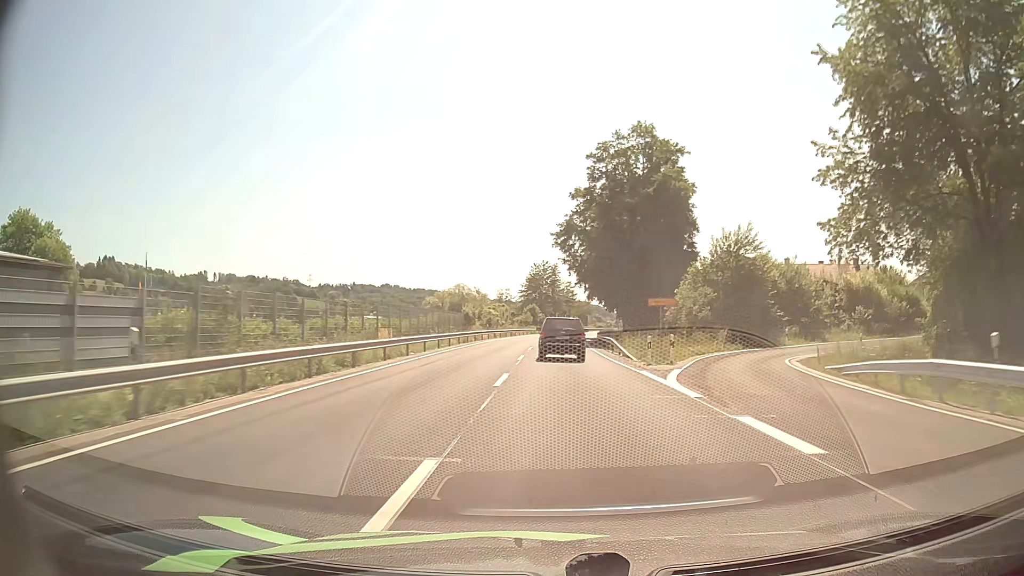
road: primary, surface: asphalt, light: Day
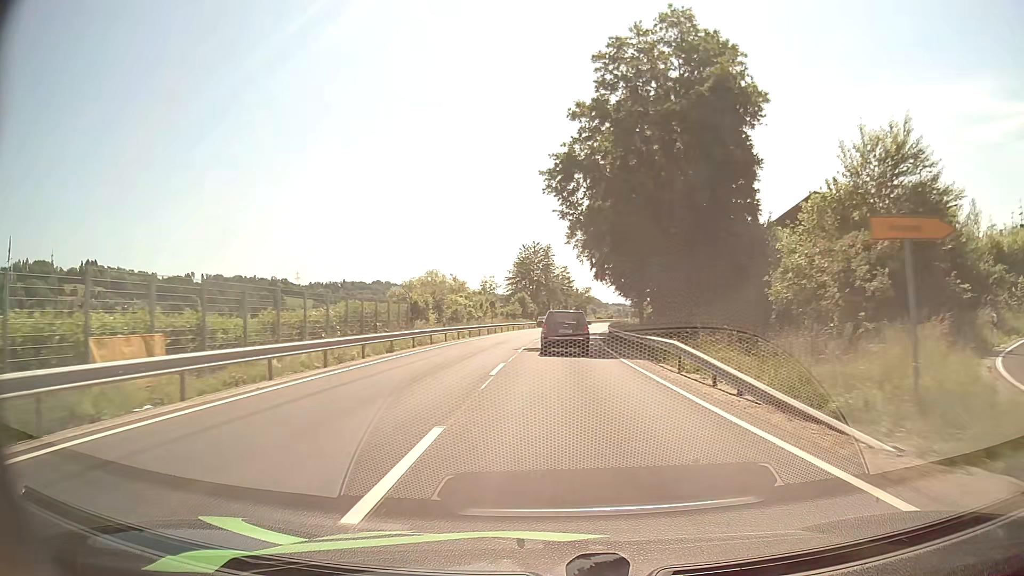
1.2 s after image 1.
(0.0, +22.2) m; 0°
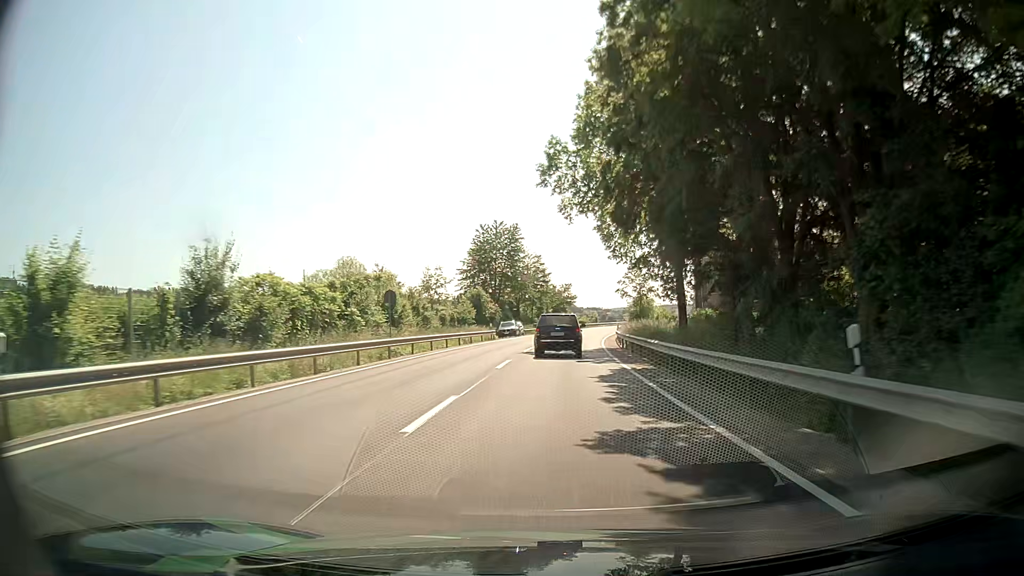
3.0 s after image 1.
(+0.6, +32.1) m; +2°
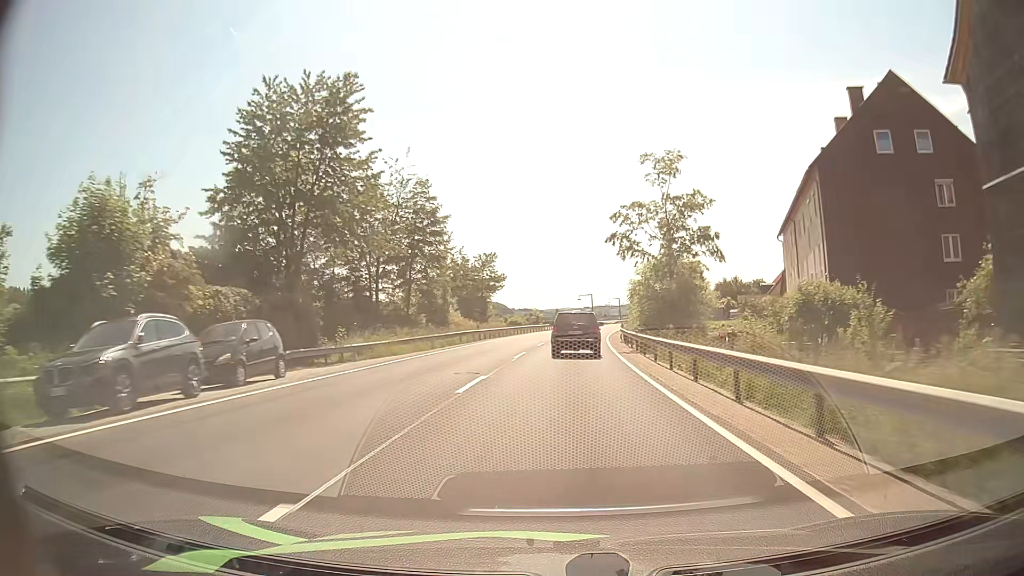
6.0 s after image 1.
(+2.4, +55.6) m; +6°
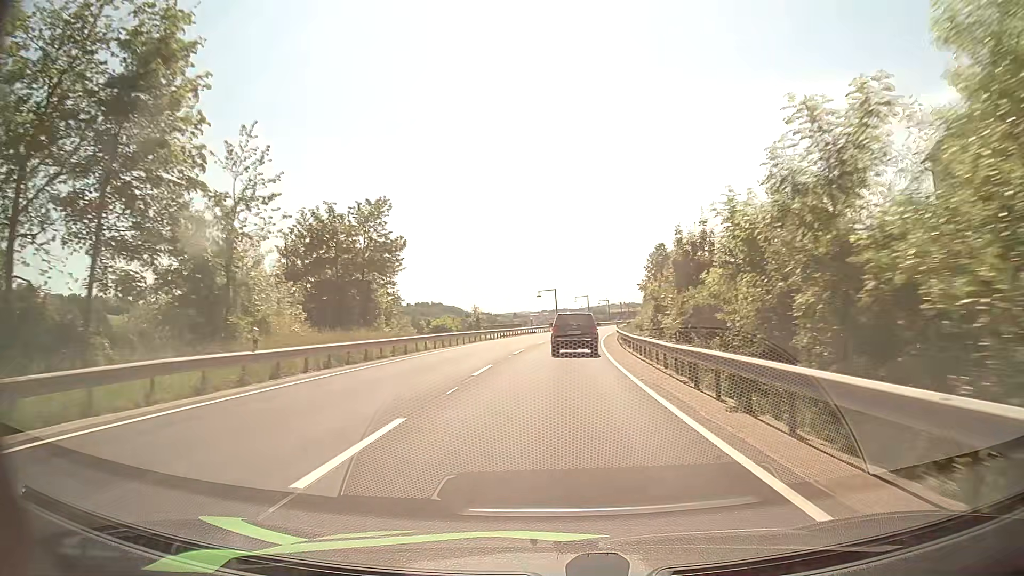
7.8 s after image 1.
(+0.9, +31.7) m; +3°
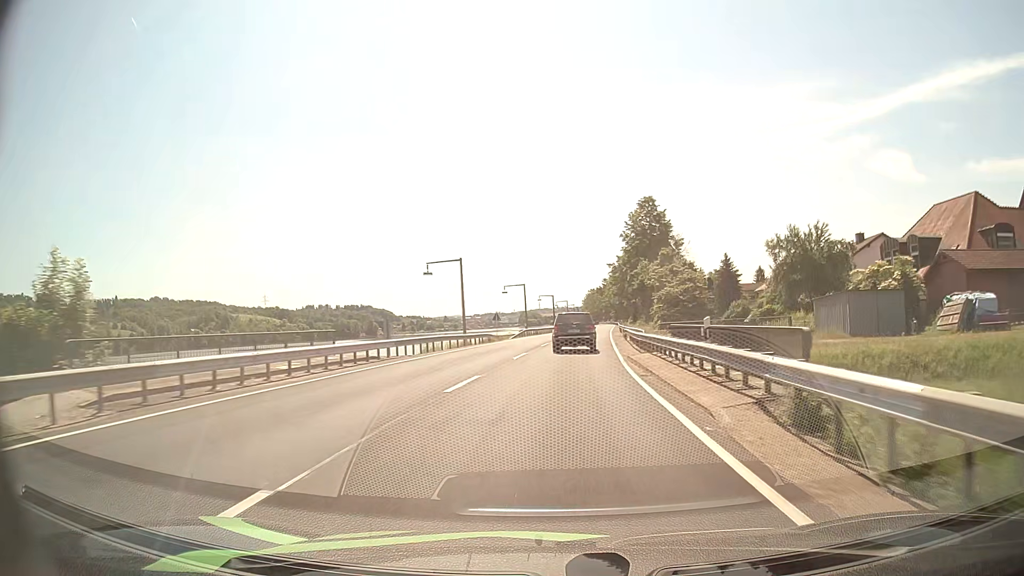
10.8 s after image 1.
(+2.7, +52.2) m; +6°
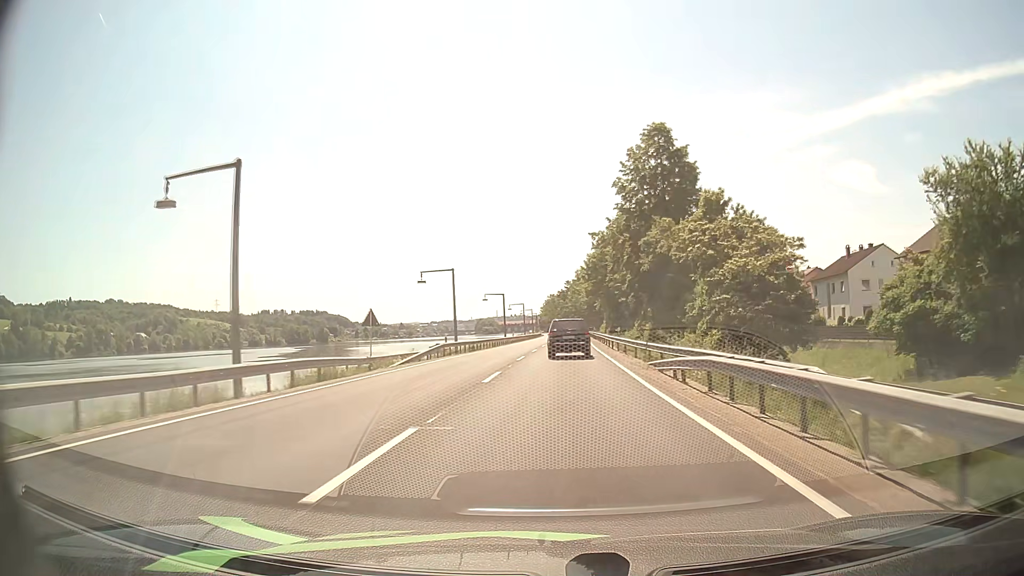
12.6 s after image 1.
(+1.0, +32.1) m; +3°
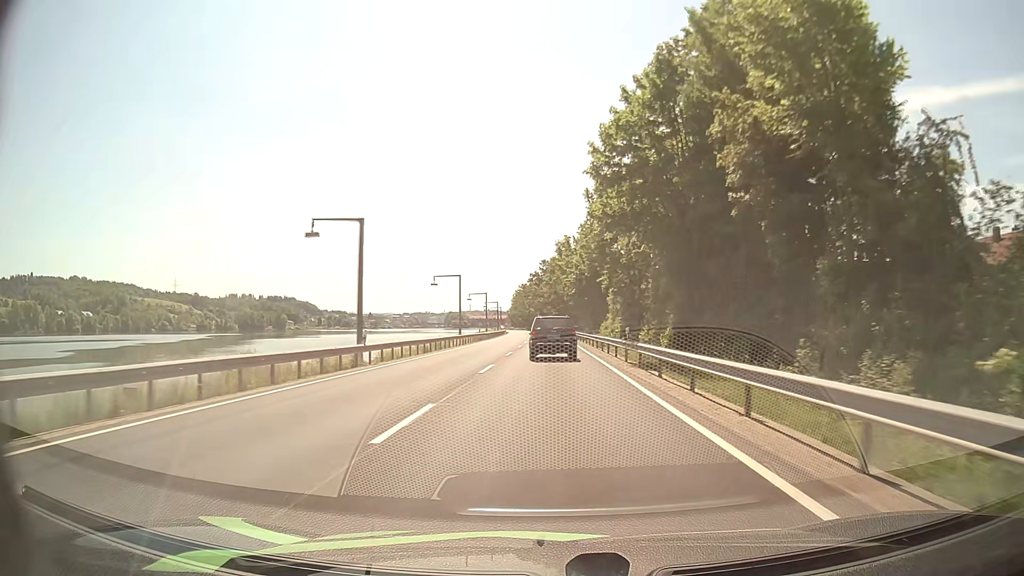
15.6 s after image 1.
(+1.5, +57.7) m; +2°
(0, +10) (0, +20) (0, +30) (0, +40) (0, +50) (0, +60) (0, +70) (0, +80) (0, +90) (0, +100) m
